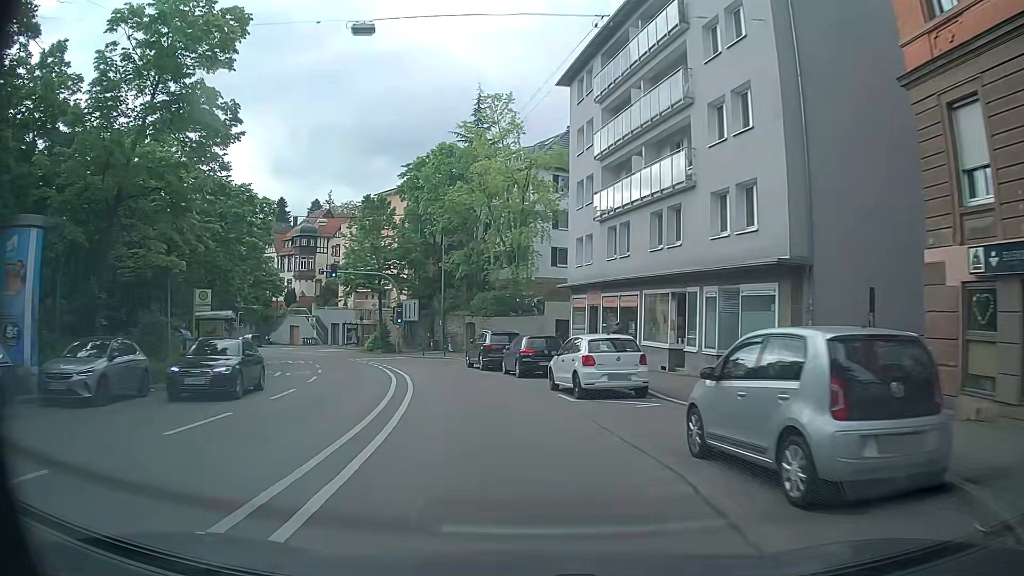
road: secondary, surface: asphalt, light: Day
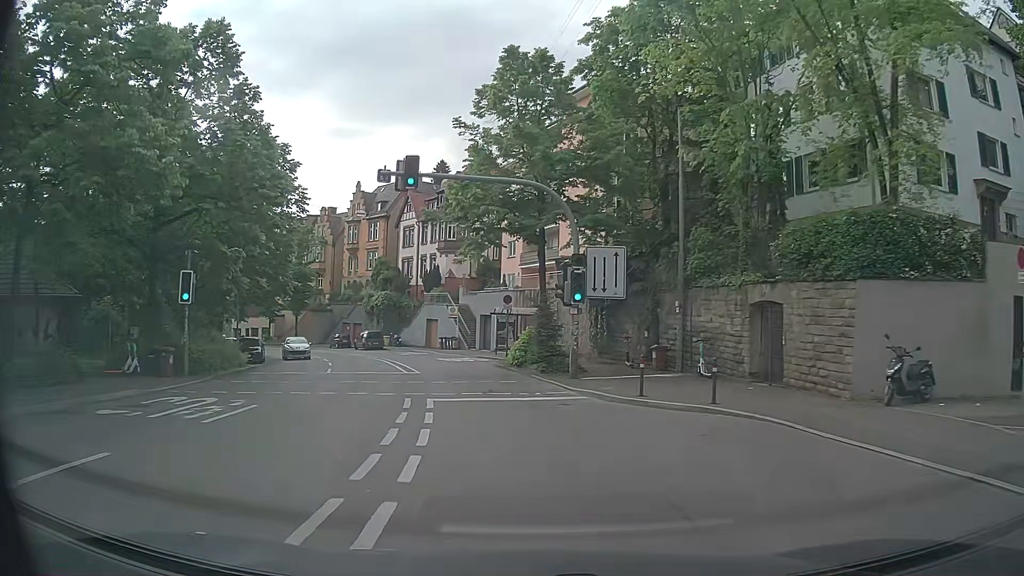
(-5.2, +30.2) m; -18°
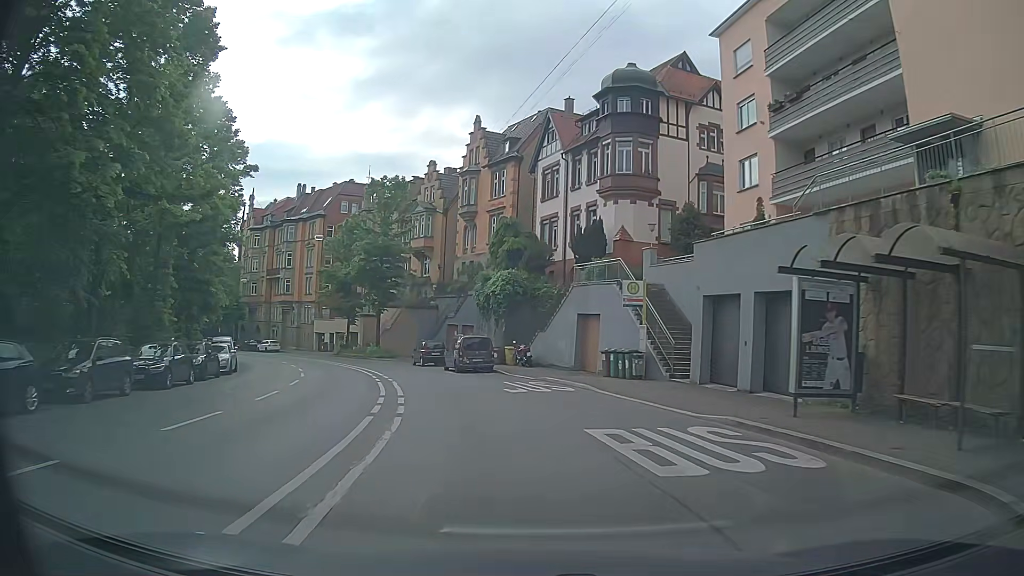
(-3.8, +29.4) m; -13°
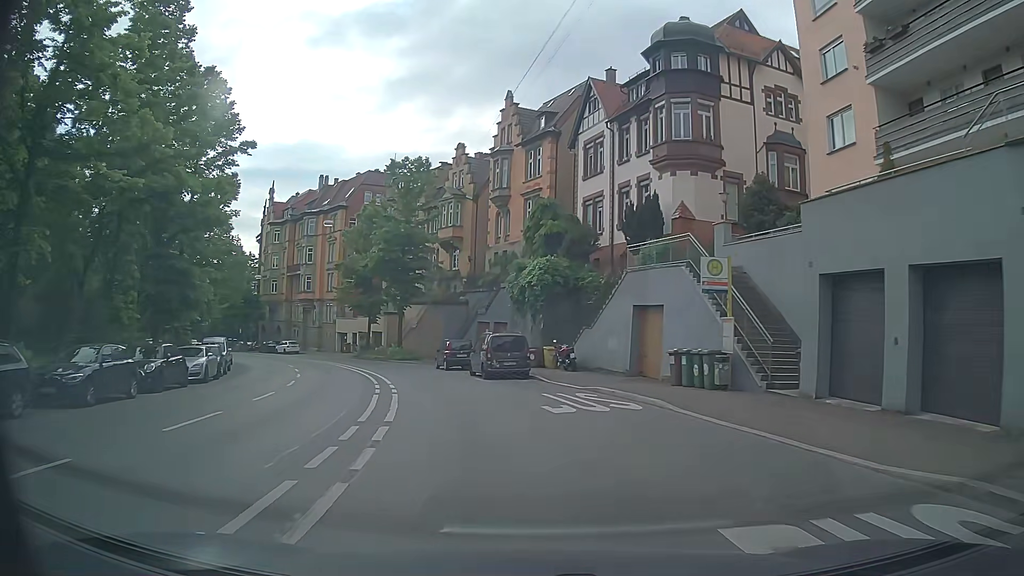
(-0.3, +6.0) m; -5°
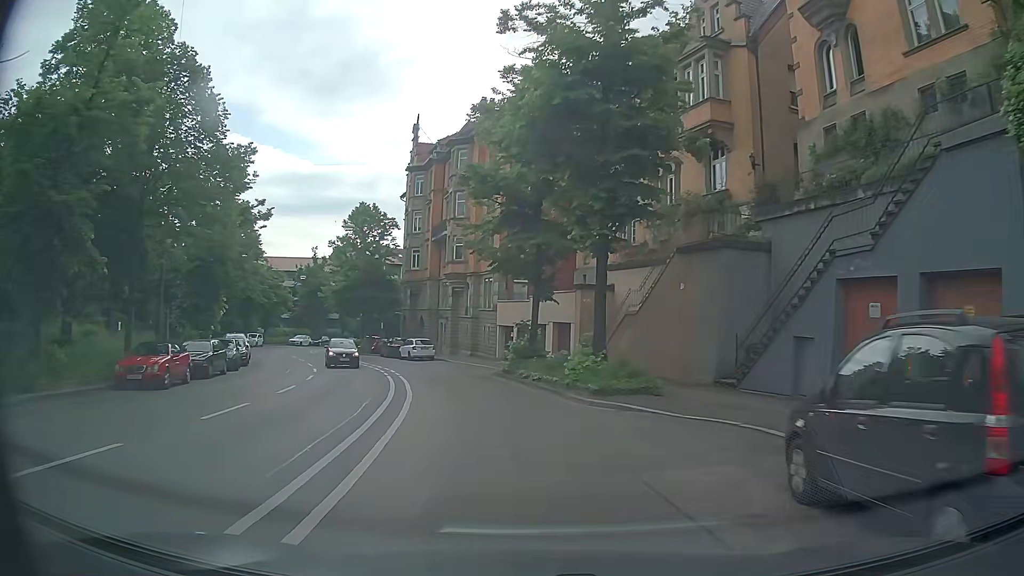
(-4.9, +30.1) m; -18°
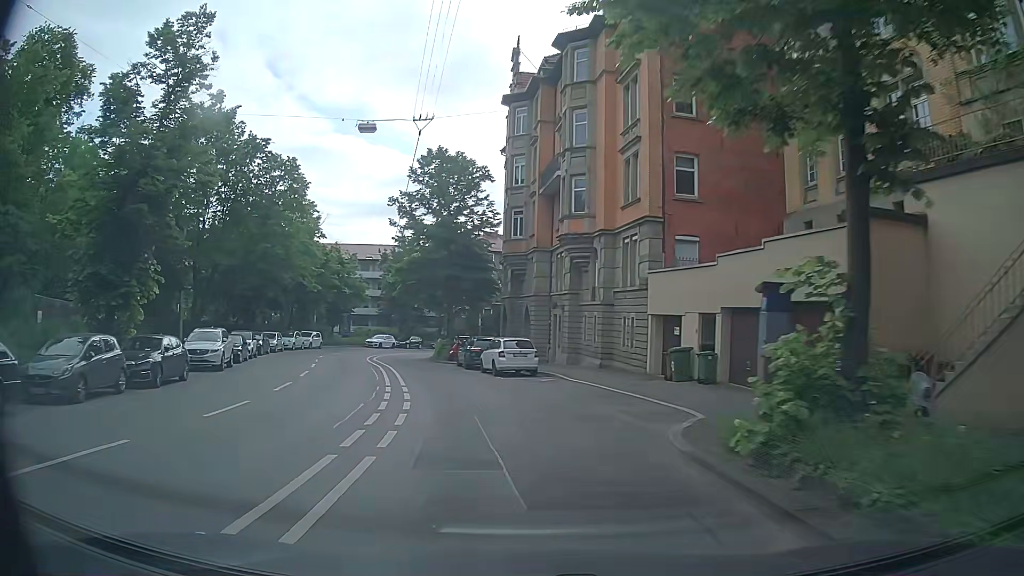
(-1.4, +18.9) m; -10°
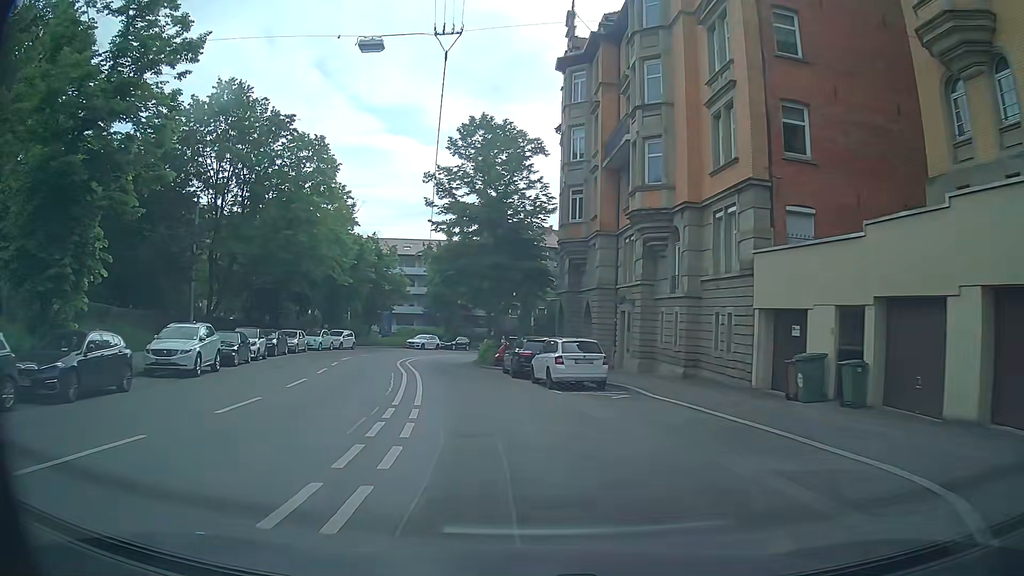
(-0.3, +6.3) m; -5°
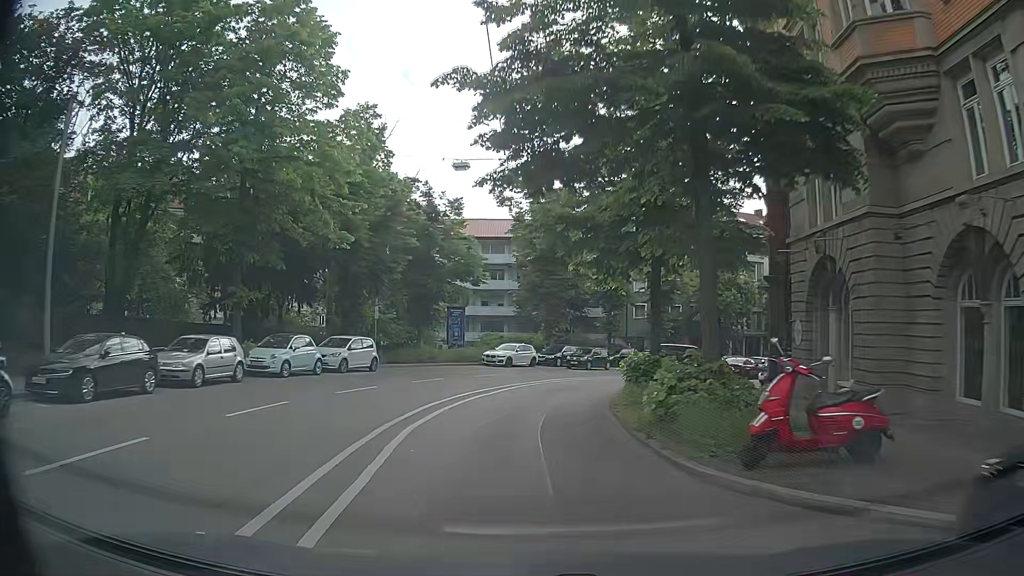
(-2.6, +24.3) m; -9°
